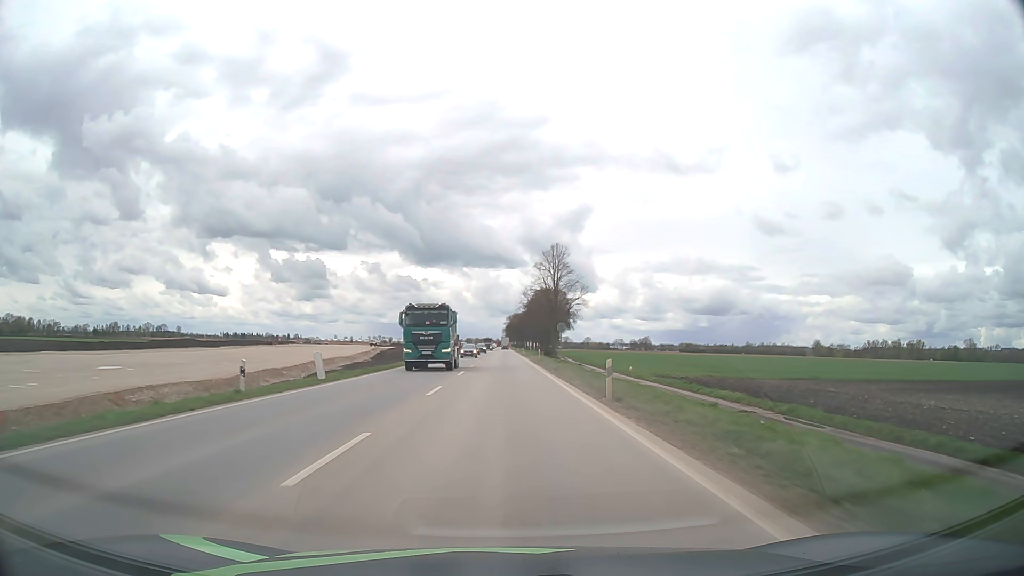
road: unclassified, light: Day
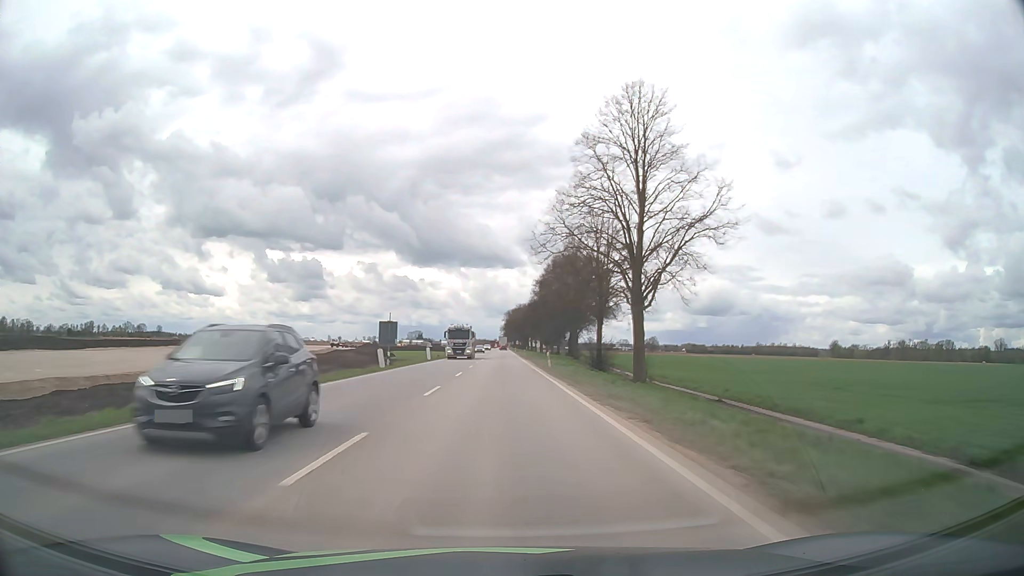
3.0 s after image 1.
(0.0, +59.9) m; 0°
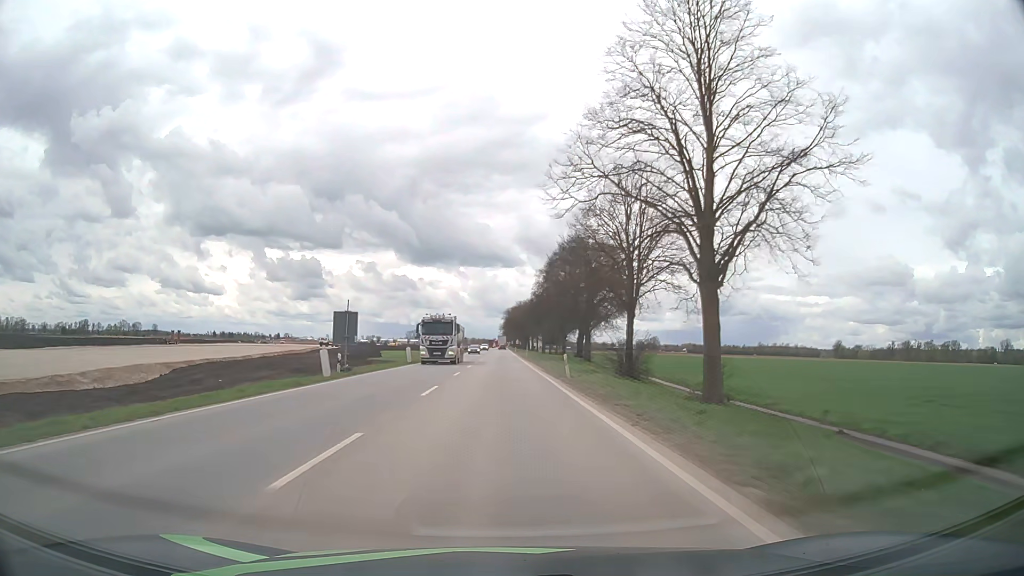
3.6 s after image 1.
(0.0, +12.2) m; 0°
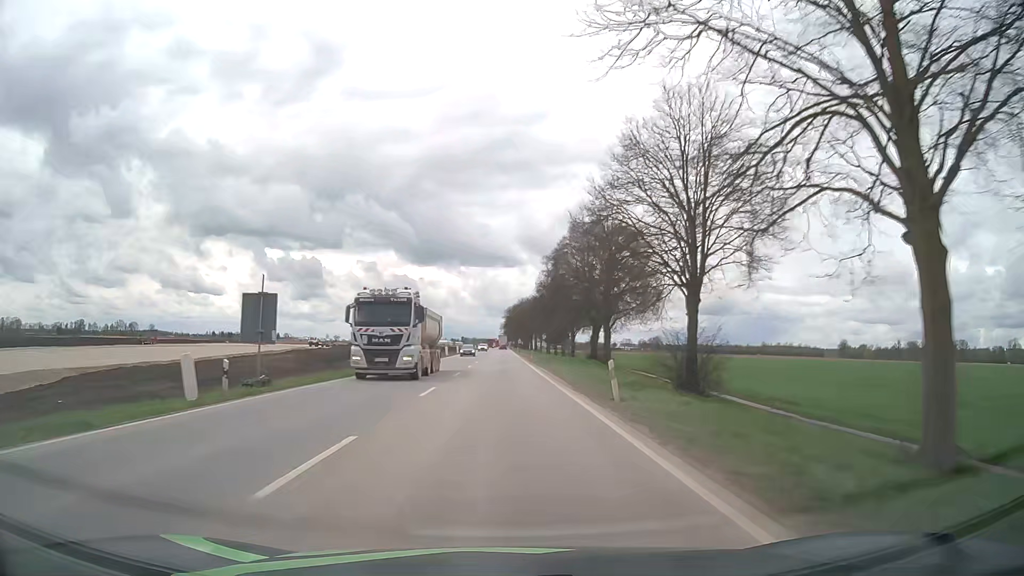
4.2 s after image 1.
(0.0, +12.3) m; 0°
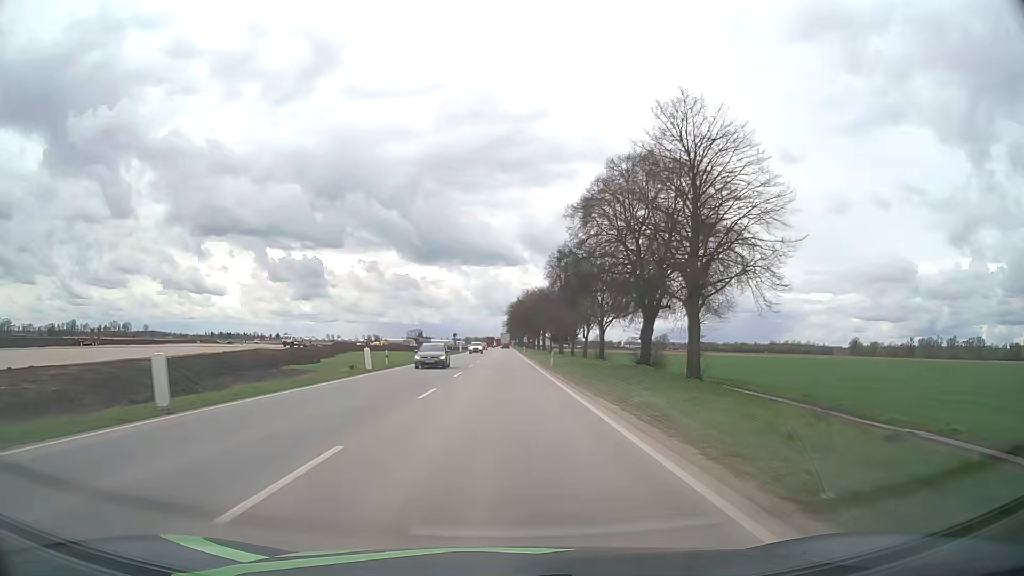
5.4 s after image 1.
(0.0, +24.9) m; 0°
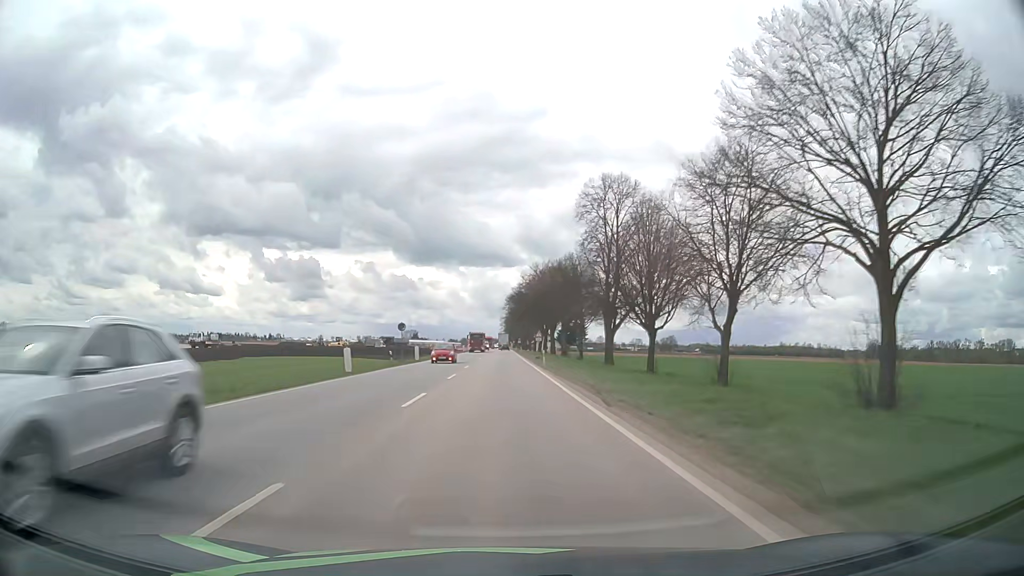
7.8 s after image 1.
(-0.1, +50.5) m; 0°
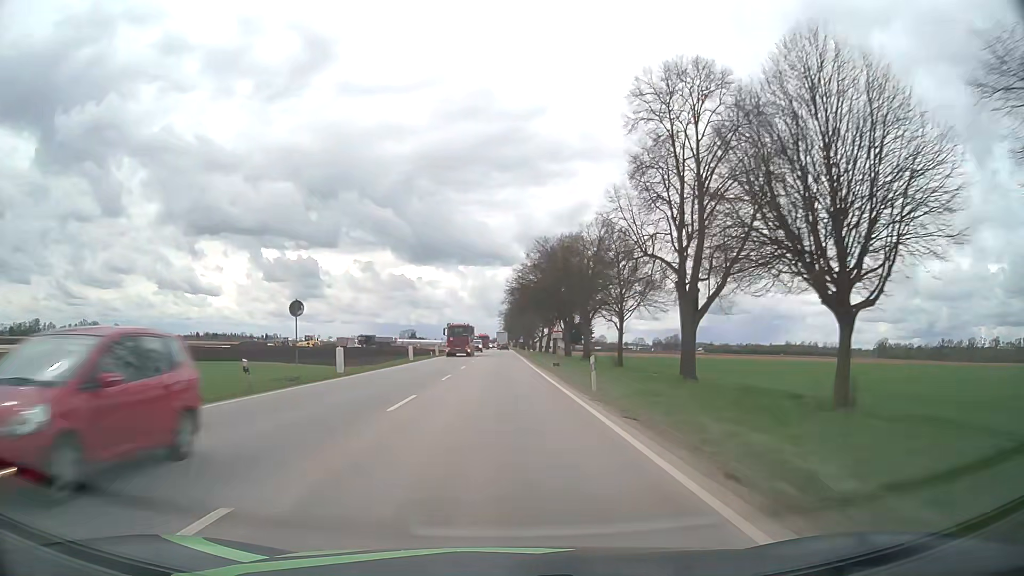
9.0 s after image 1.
(0.0, +25.1) m; 0°
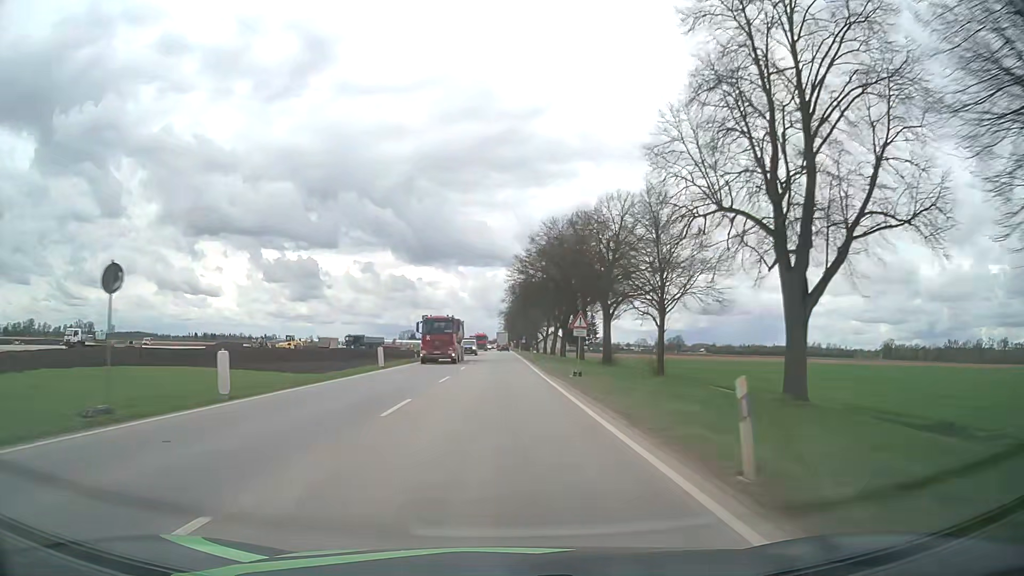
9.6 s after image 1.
(0.0, +12.5) m; 0°
(0, +10) (0, +20) (0, +30) (0, +40) (0, +50) (0, +60) (0, +70) (0, +80) (0, +90) (0, +100) m
